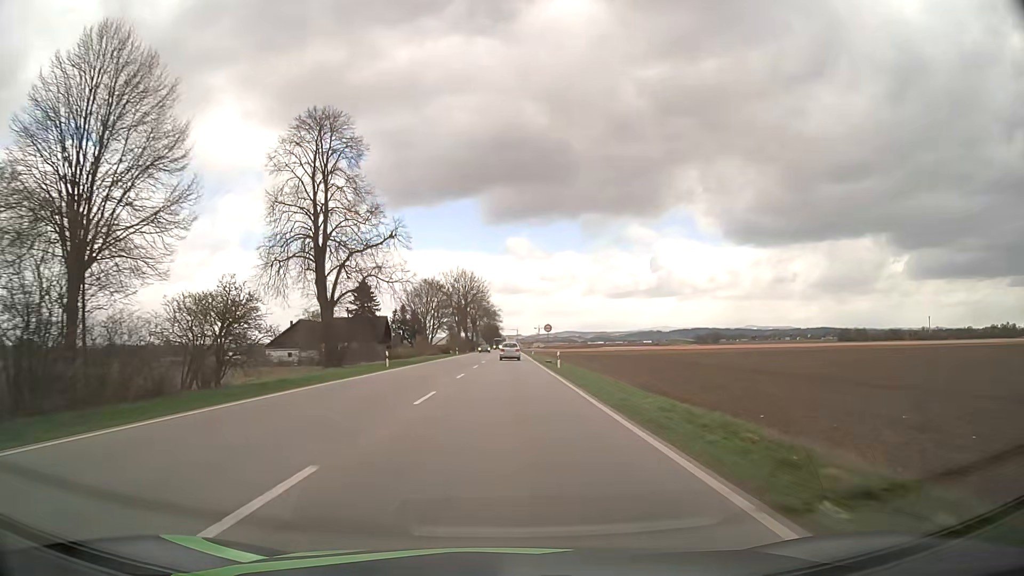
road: primary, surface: asphalt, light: Day
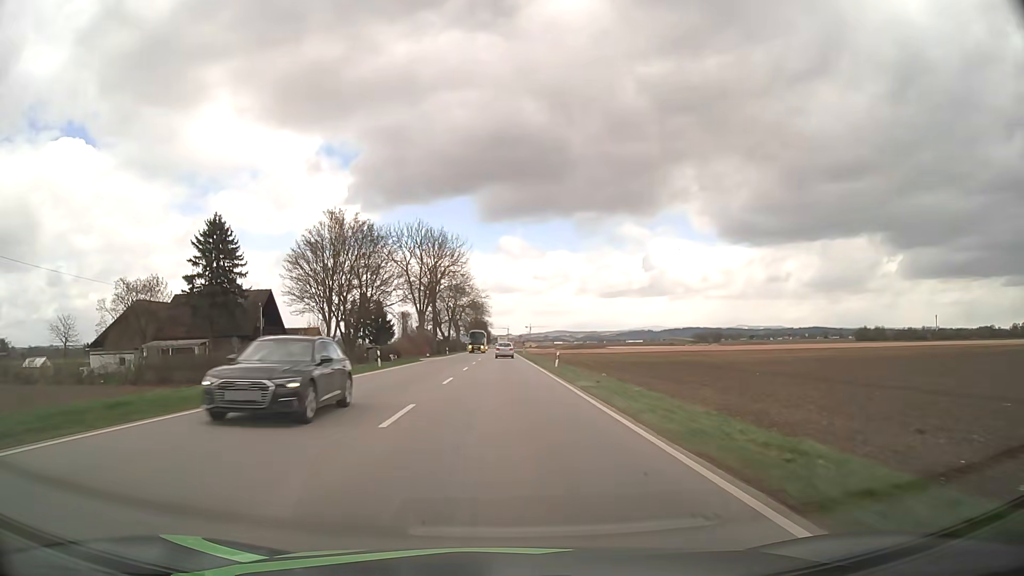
(+0.3, +52.2) m; +1°
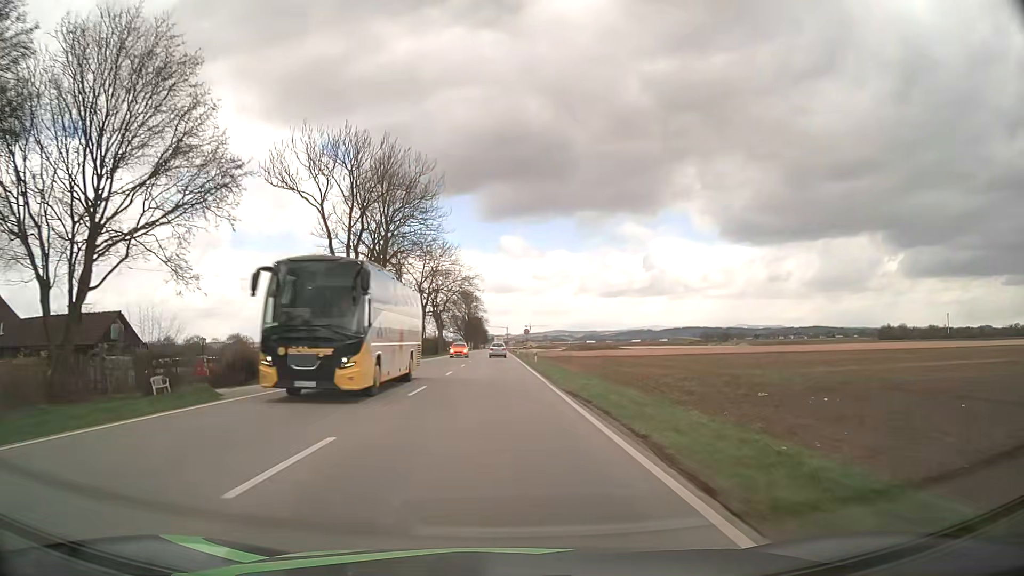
(+0.1, +41.0) m; 0°
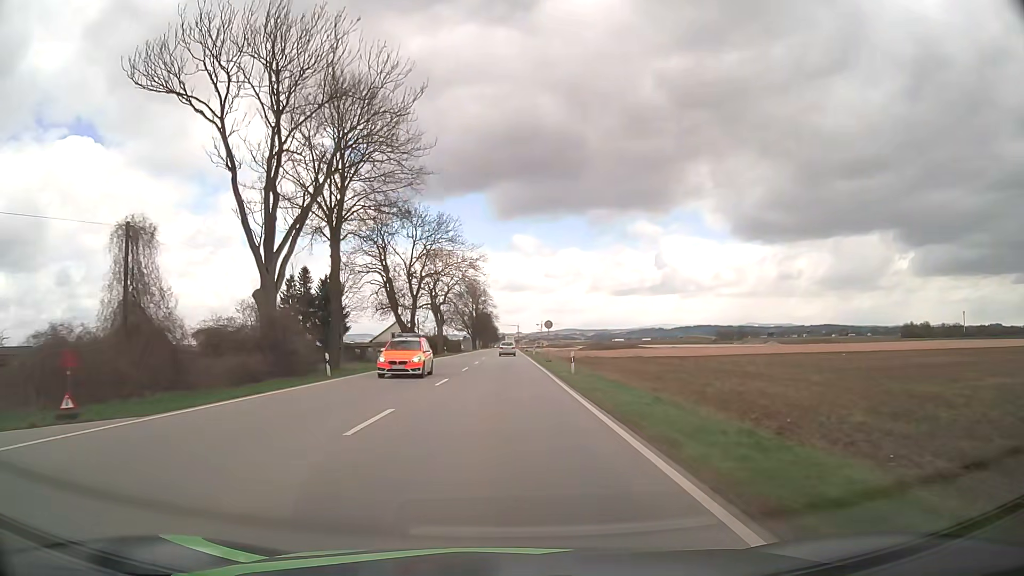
(-0.2, +20.3) m; -2°
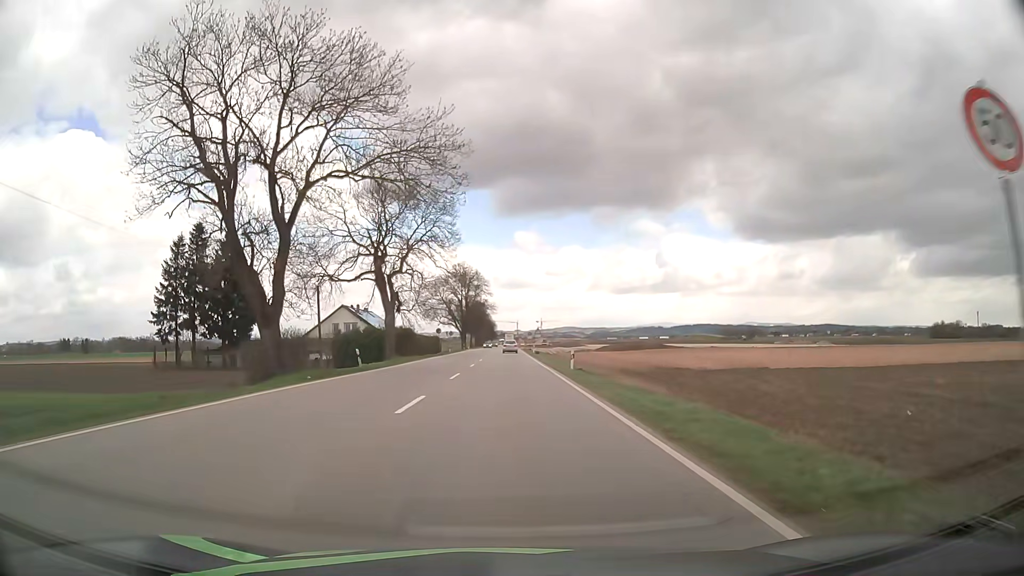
(+0.2, +44.7) m; +1°
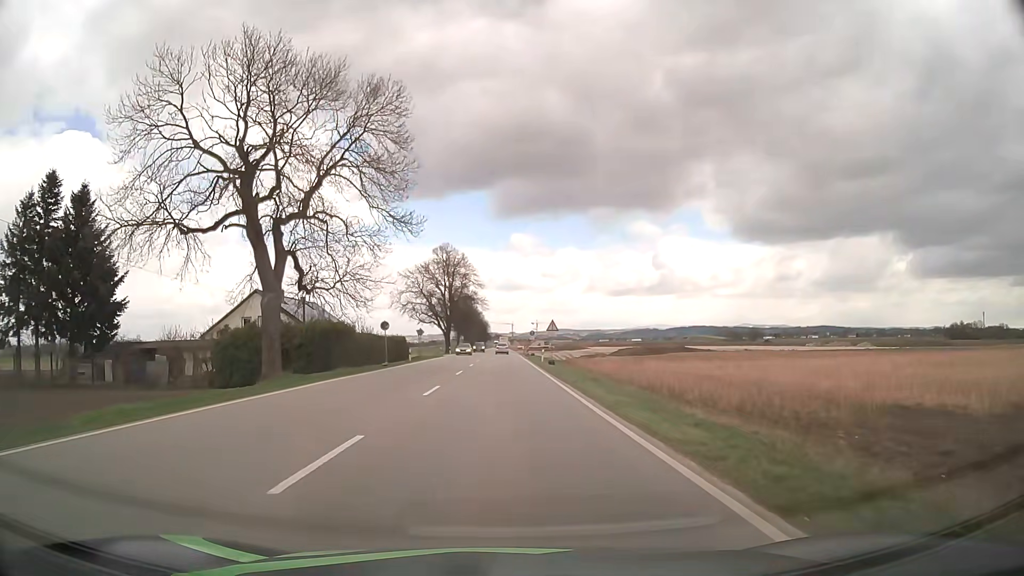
(-0.1, +30.2) m; 0°
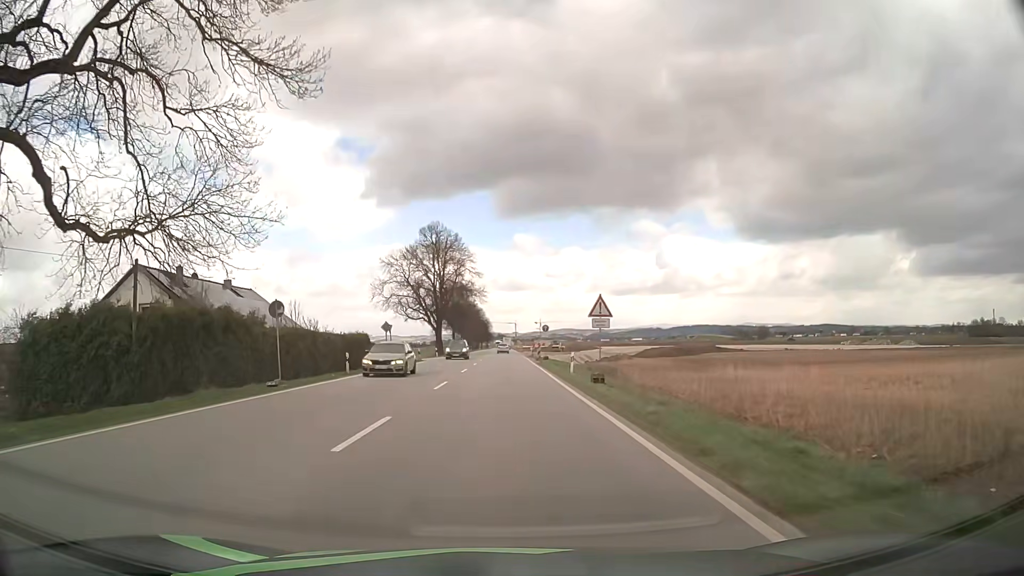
(-0.1, +21.6) m; 0°
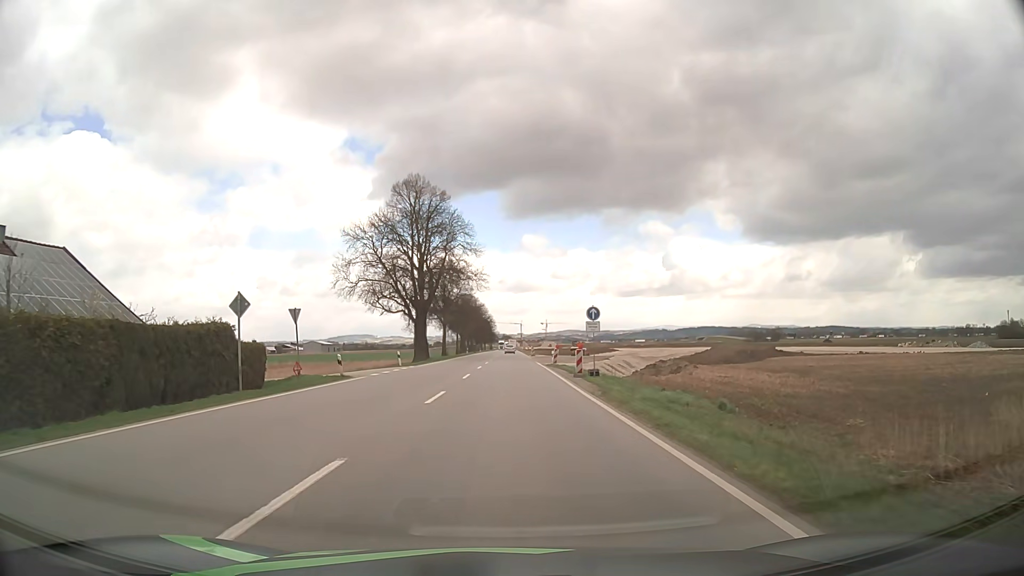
(0.0, +28.5) m; 0°
(0, +10) (0, +20) (0, +30) (0, +40) (0, +50) (0, +60) (0, +70) (+1, +80) (+1, +90) (+1, +100) m
